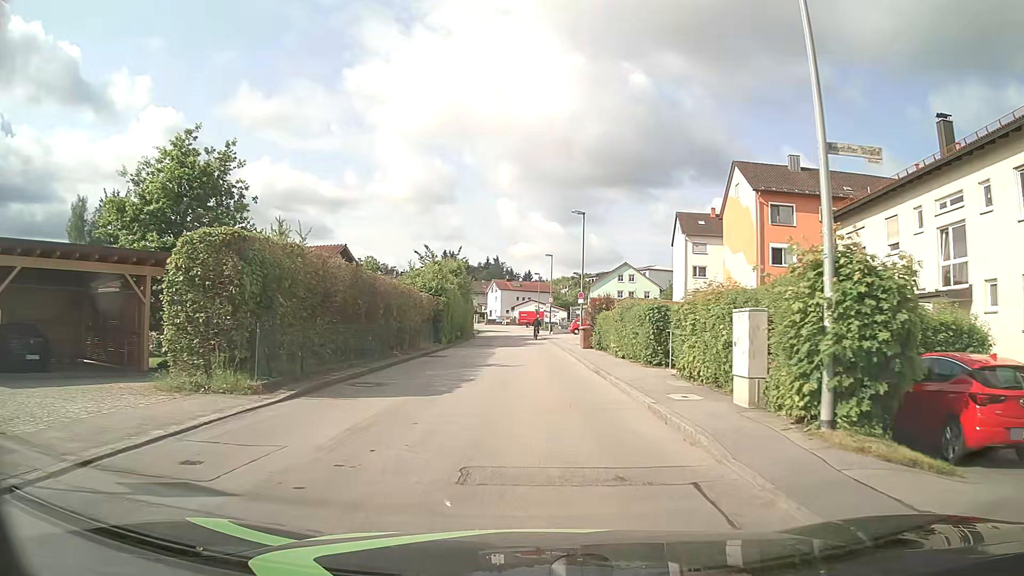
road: unclassified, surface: asphalt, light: Day
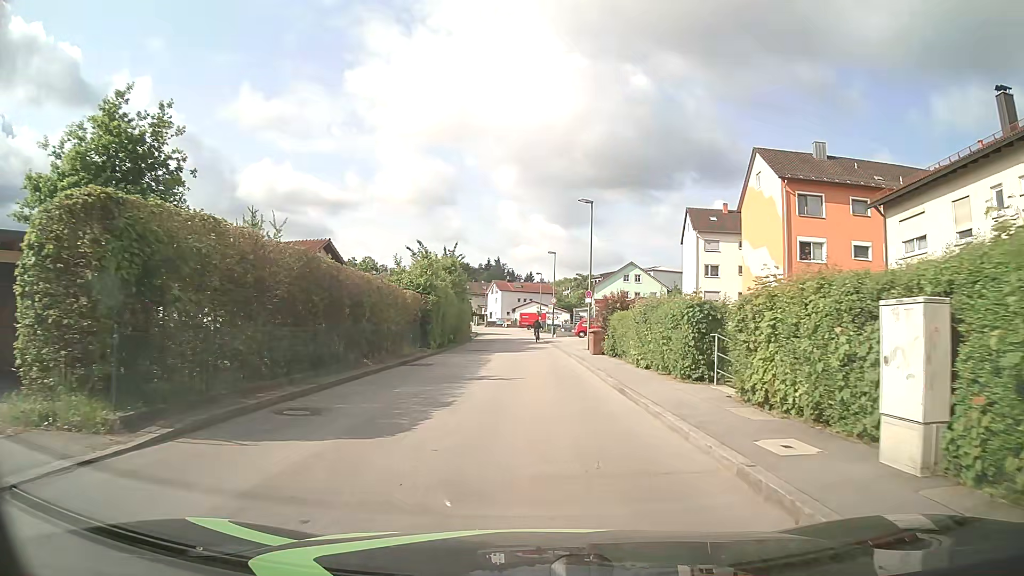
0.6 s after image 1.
(0.0, +4.6) m; 0°
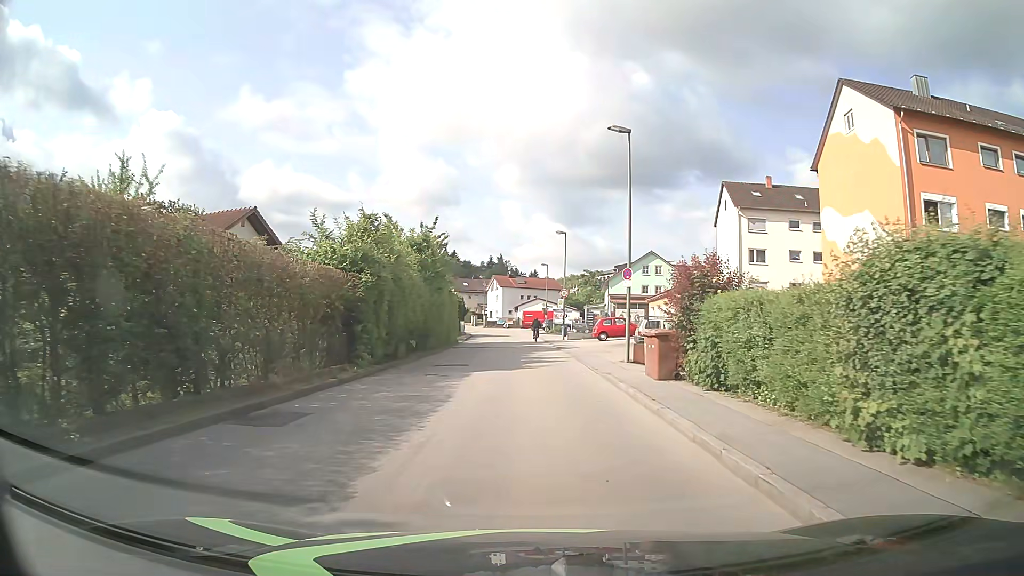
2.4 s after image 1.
(-0.1, +13.8) m; -1°
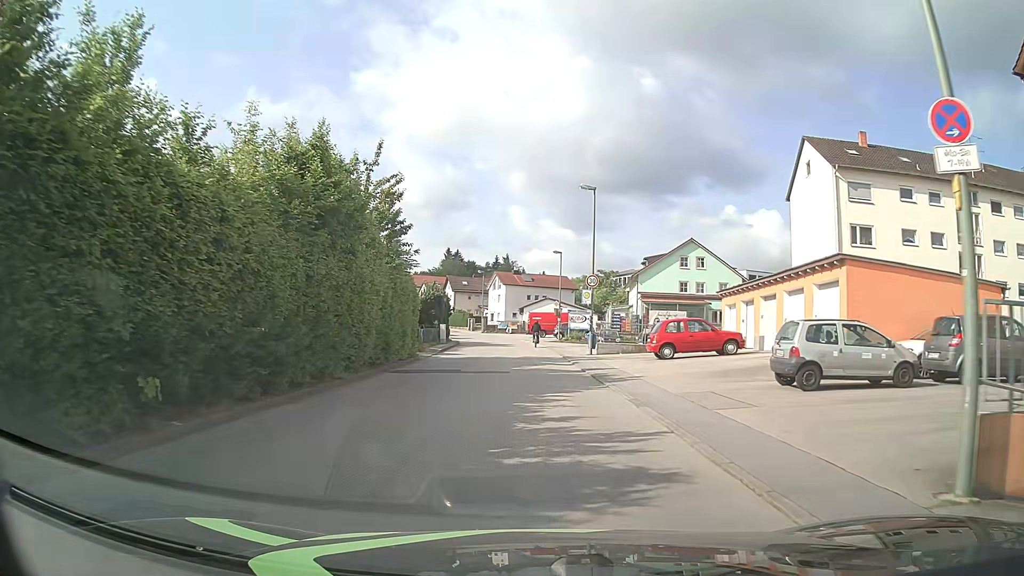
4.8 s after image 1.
(-0.1, +18.5) m; 0°
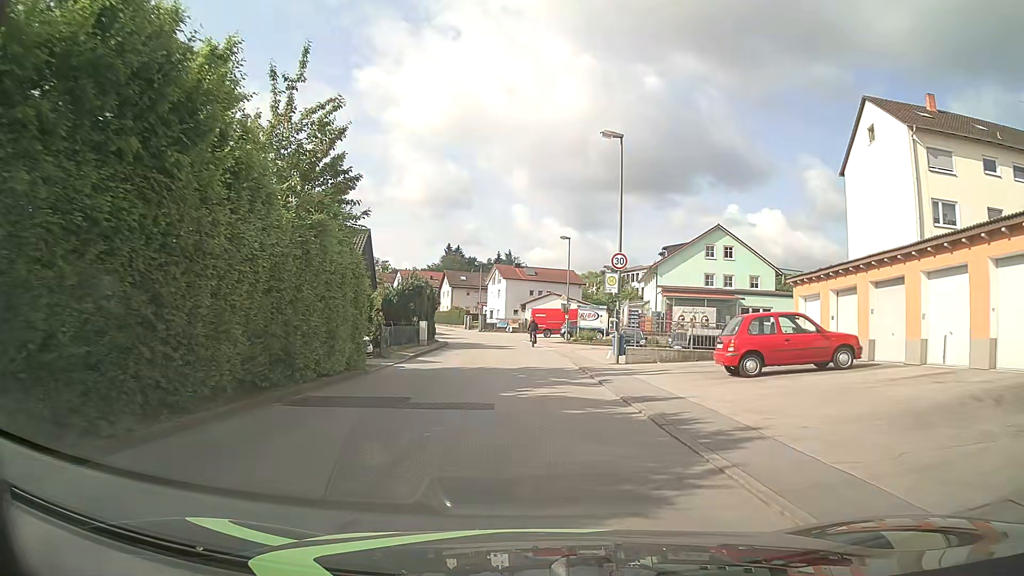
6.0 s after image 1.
(0.0, +9.2) m; 0°
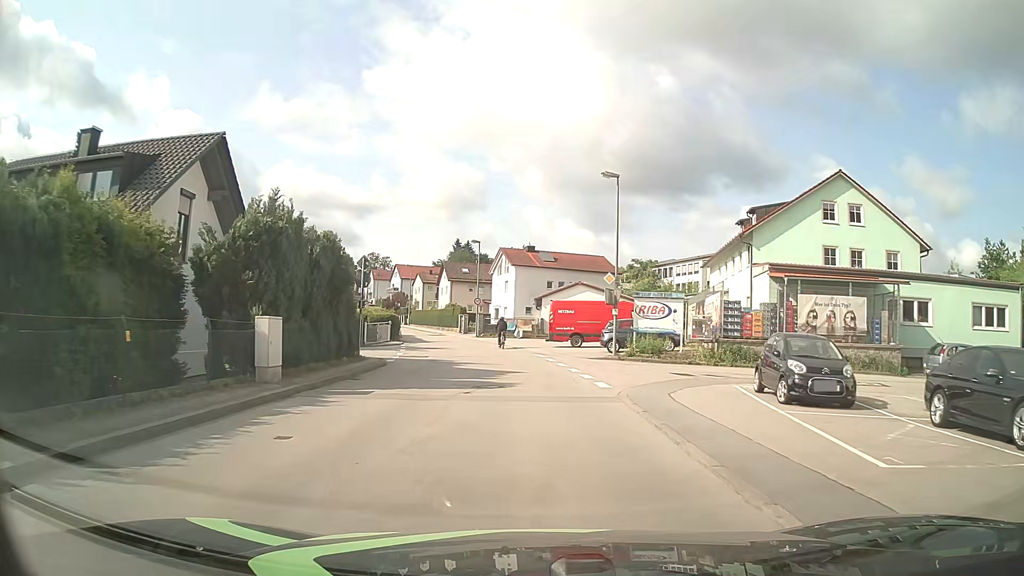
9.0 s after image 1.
(-0.2, +23.1) m; -1°
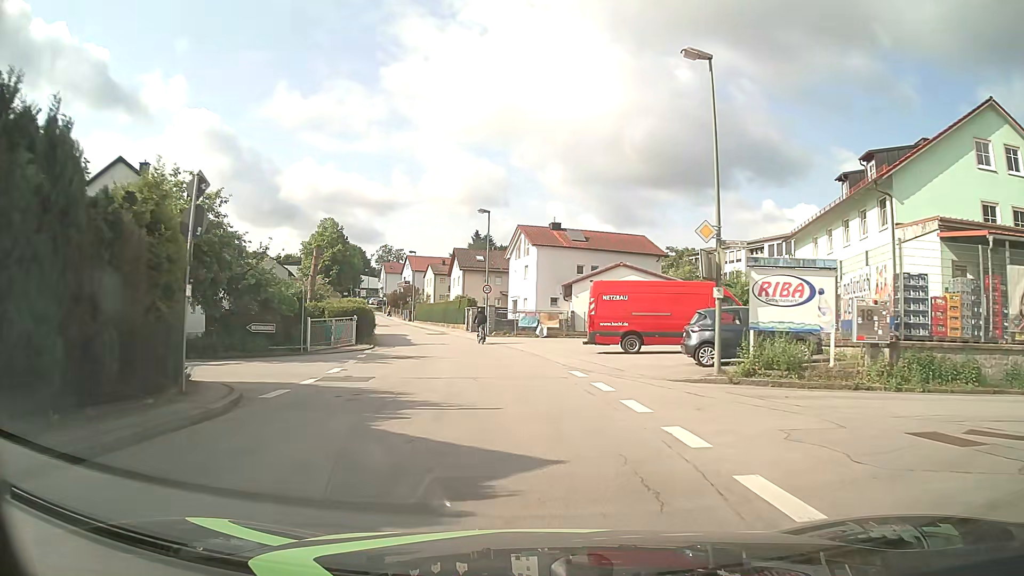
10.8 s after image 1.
(-0.2, +13.9) m; -3°
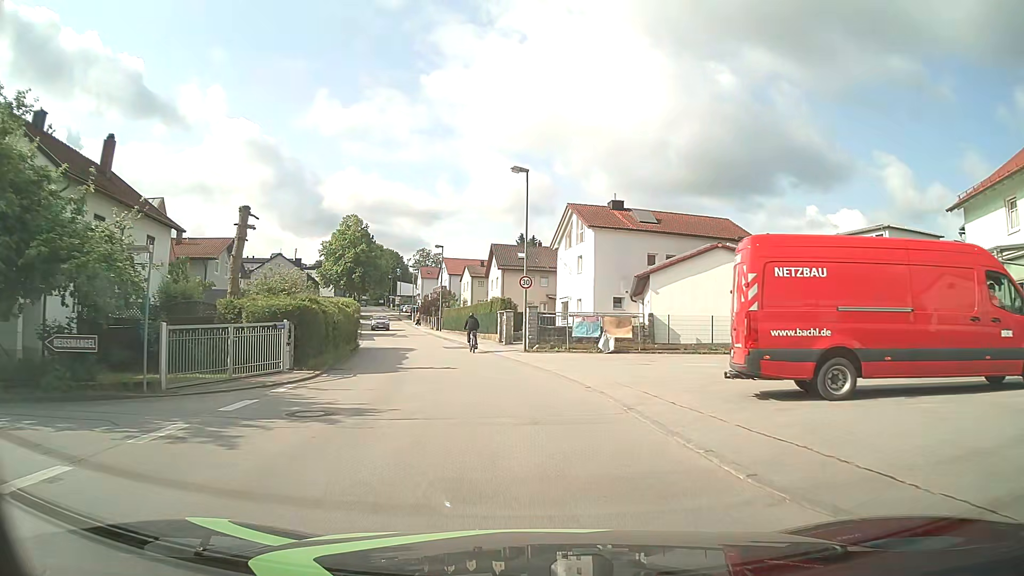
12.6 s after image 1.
(-0.3, +13.8) m; -3°
(0, +10) (-1, +20) (-3, +30) (-5, +40) (-8, +49) (-10, +59) (-13, +68) (-16, +78) (-18, +88) (-21, +97) m
